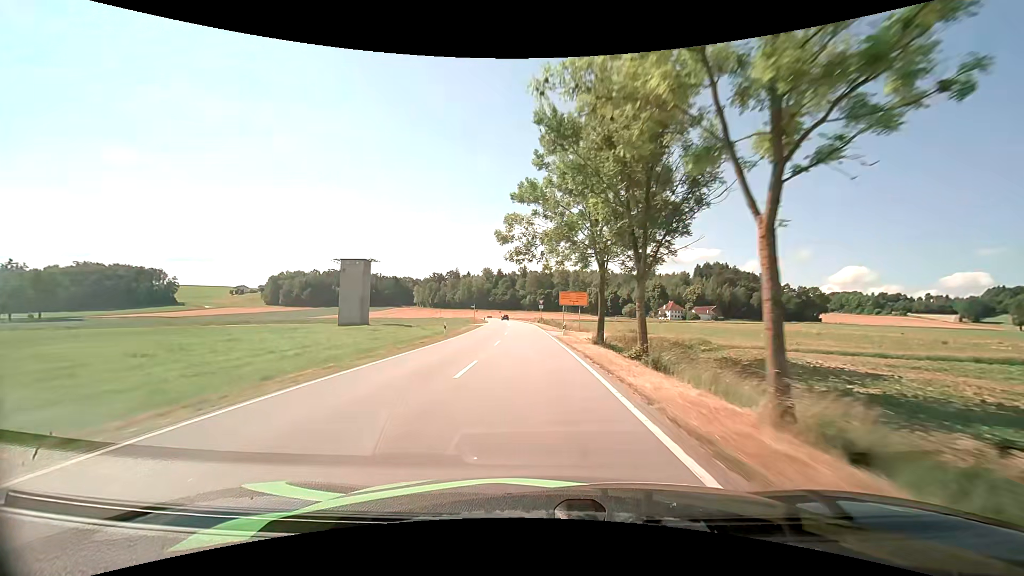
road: tertiary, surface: asphalt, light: Day
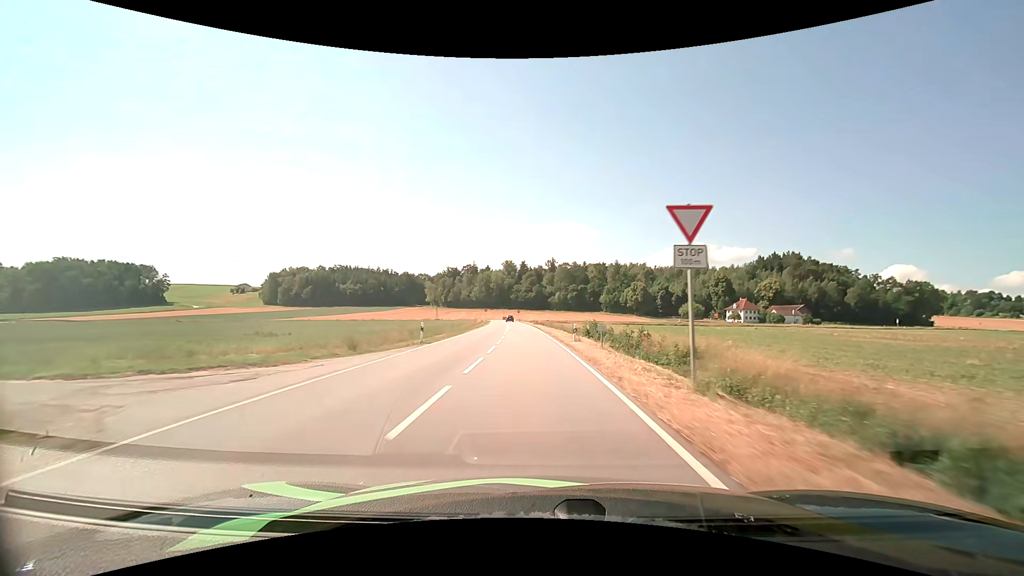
(-1.7, +59.9) m; -3°
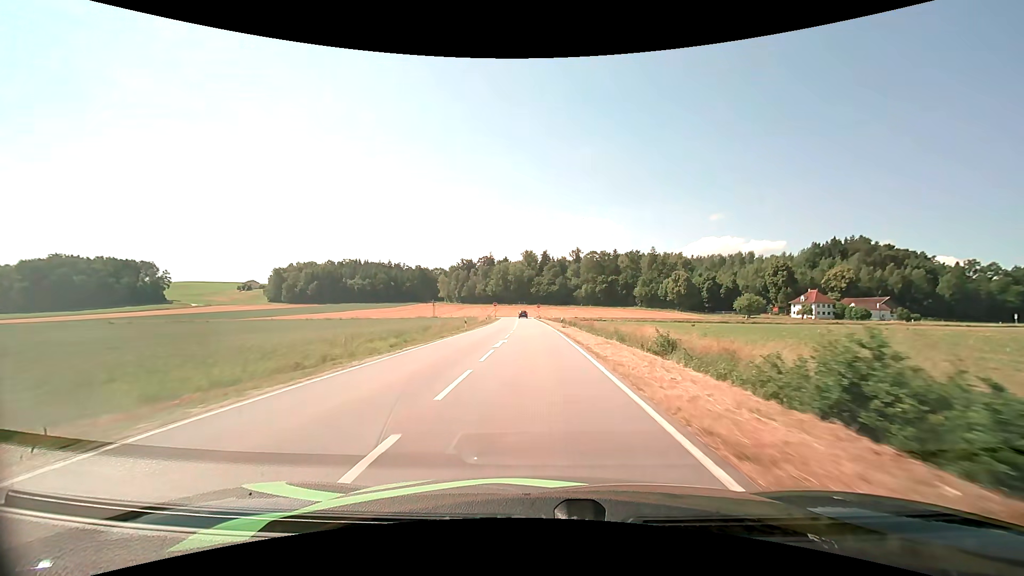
(-0.8, +34.6) m; -3°
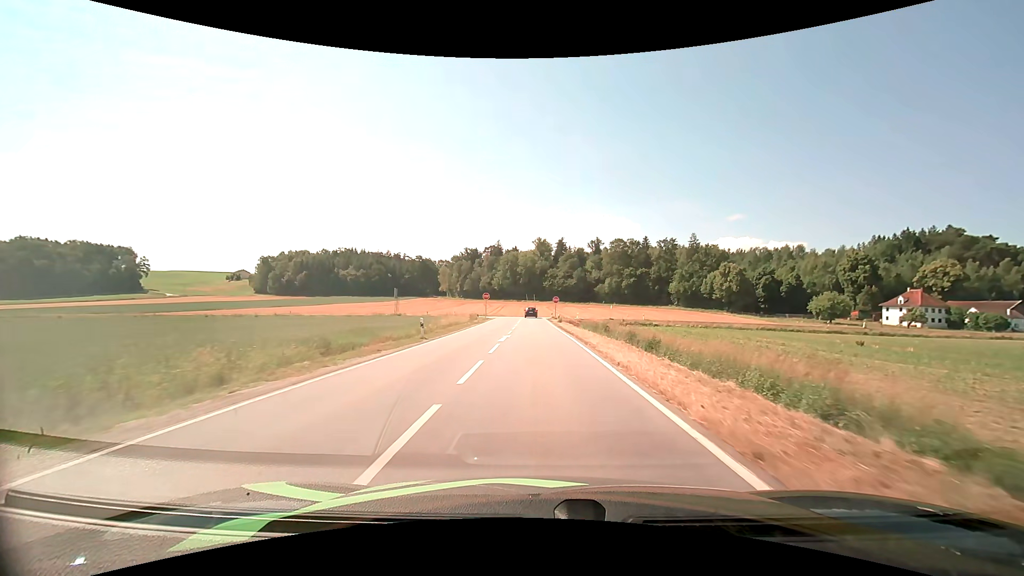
(-0.5, +40.6) m; -1°
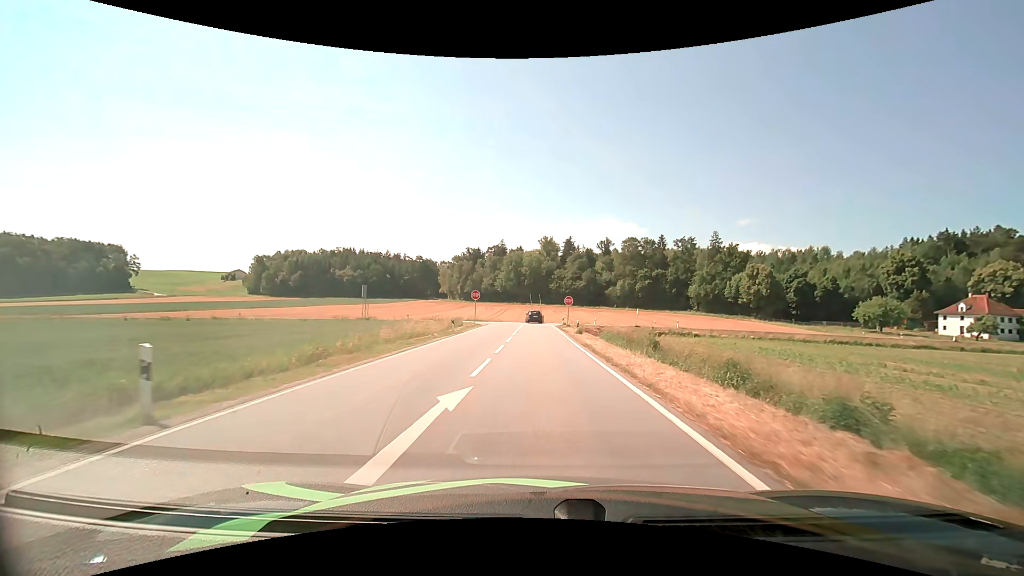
(-0.1, +16.8) m; -1°
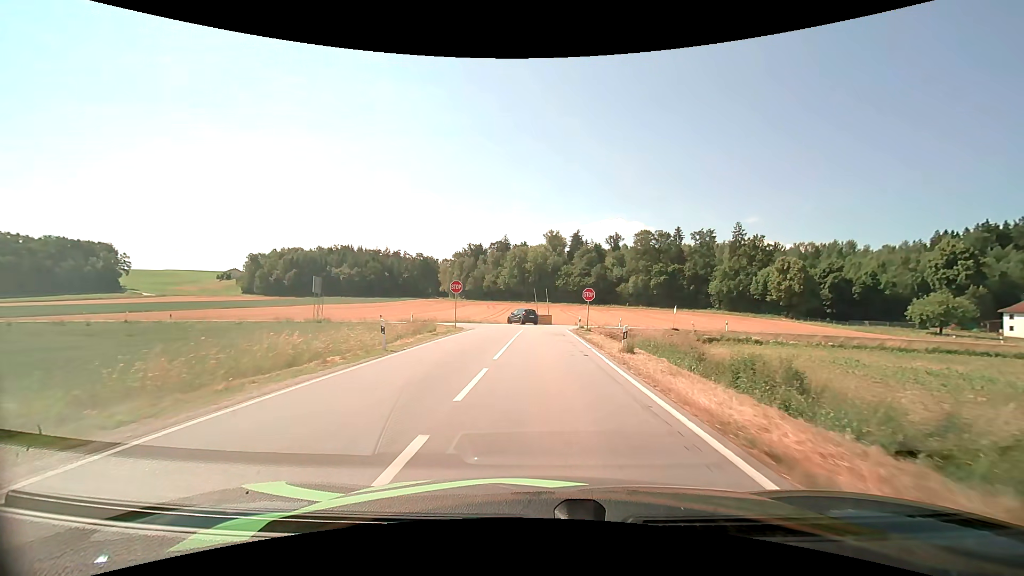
(0.0, +14.9) m; 0°
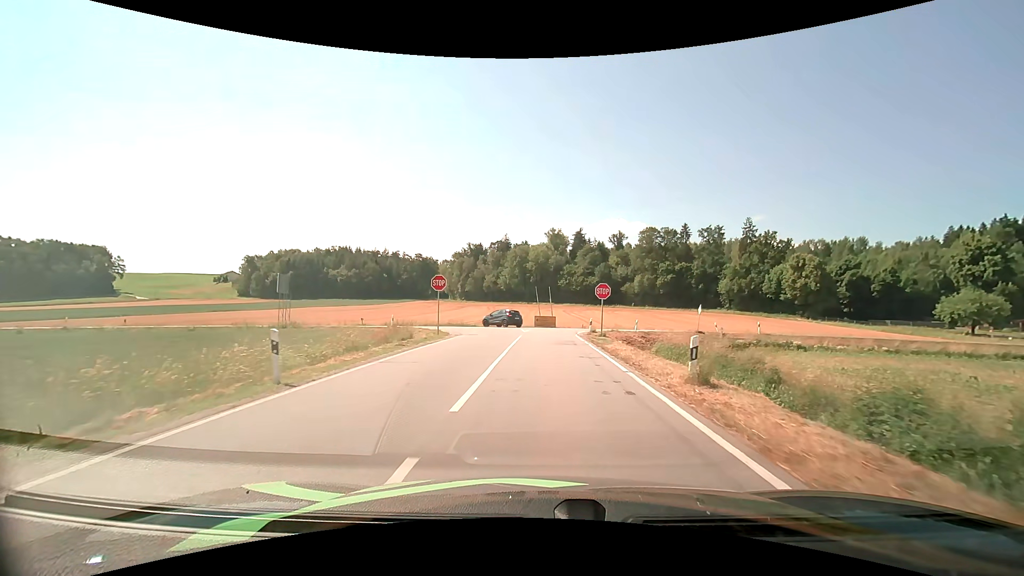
(0.0, +6.7) m; 0°
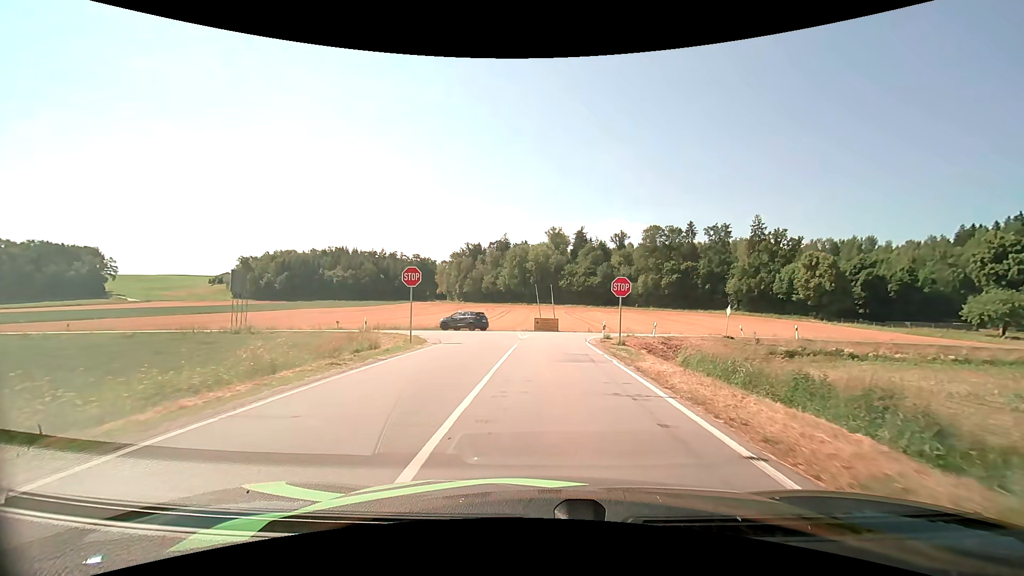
(0.0, +6.2) m; 0°
(0, +10) (0, +20) (+2, +30) (+7, +38) (+16, +42) (+26, +44) (+36, +45) (+45, +46) (+55, +48) (+65, +50) m
